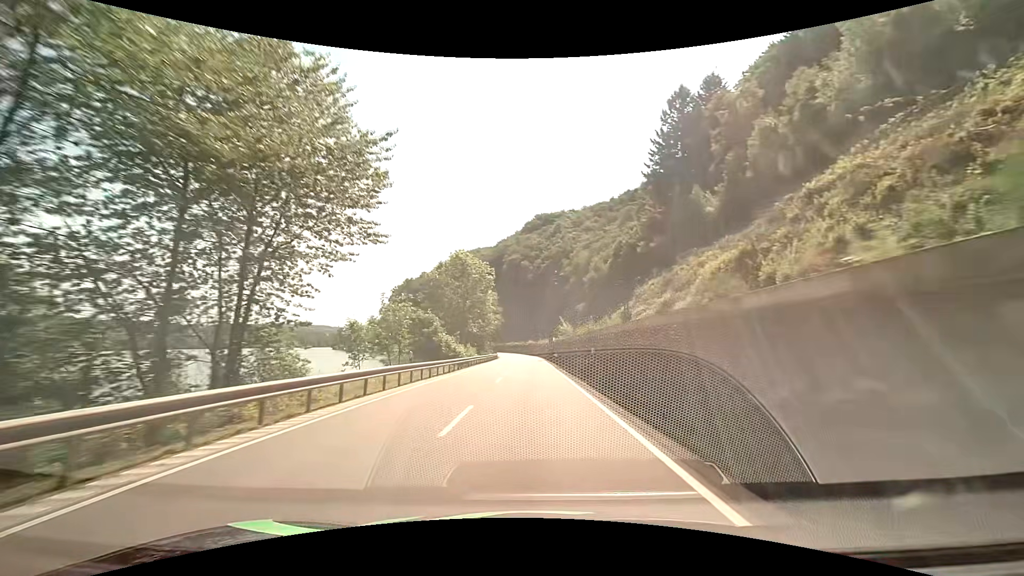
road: primary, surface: asphalt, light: Day
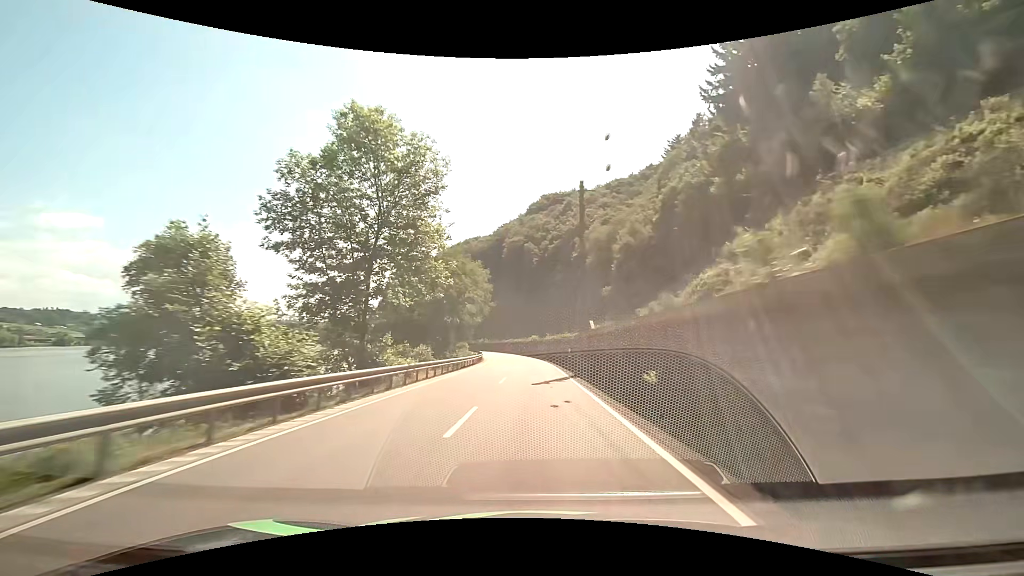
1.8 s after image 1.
(-0.1, +35.8) m; -1°
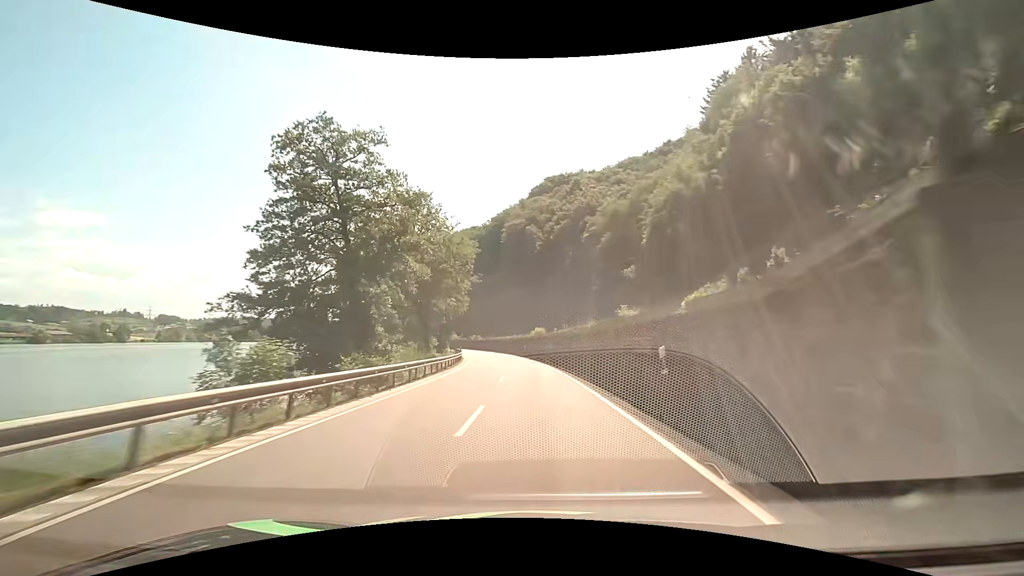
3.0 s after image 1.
(0.0, +24.0) m; 0°
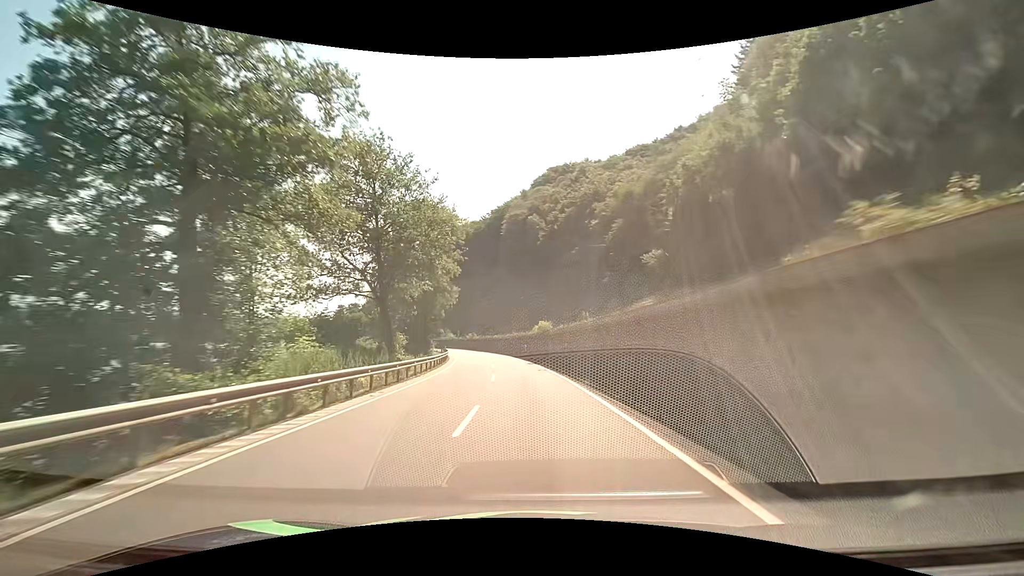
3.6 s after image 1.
(0.0, +12.0) m; 0°
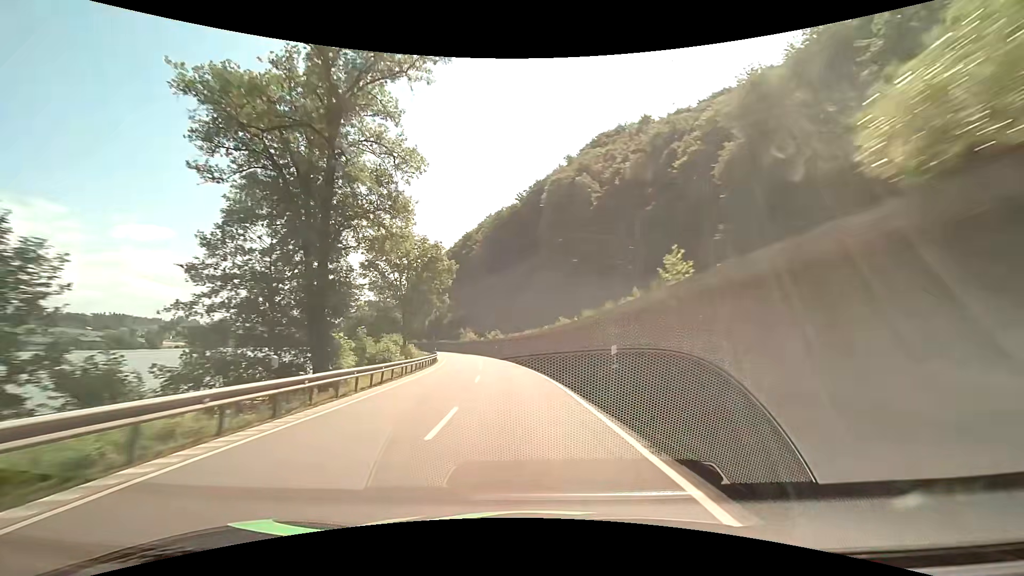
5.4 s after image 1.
(-1.3, +36.1) m; -5°
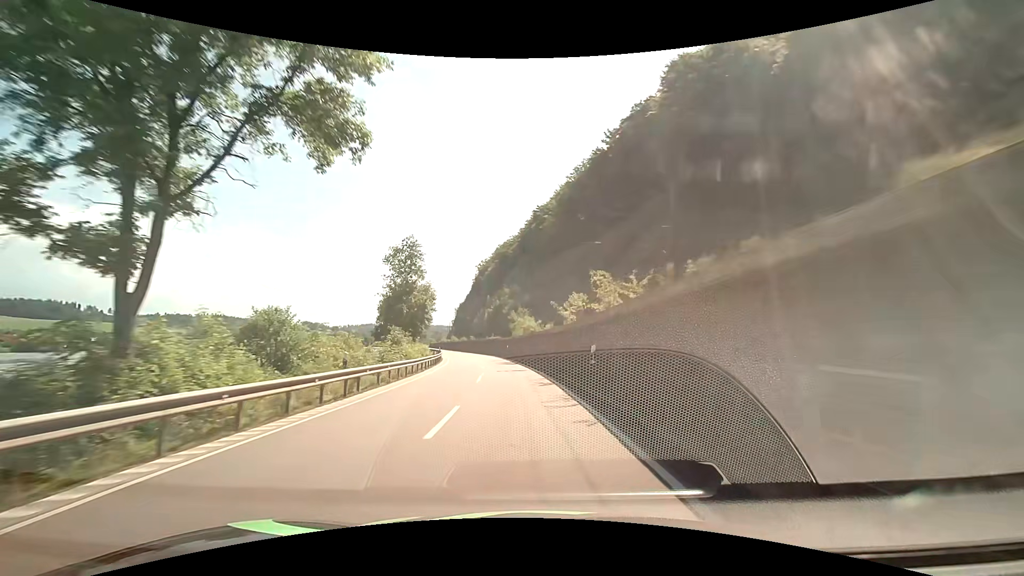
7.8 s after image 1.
(-3.8, +48.0) m; -9°
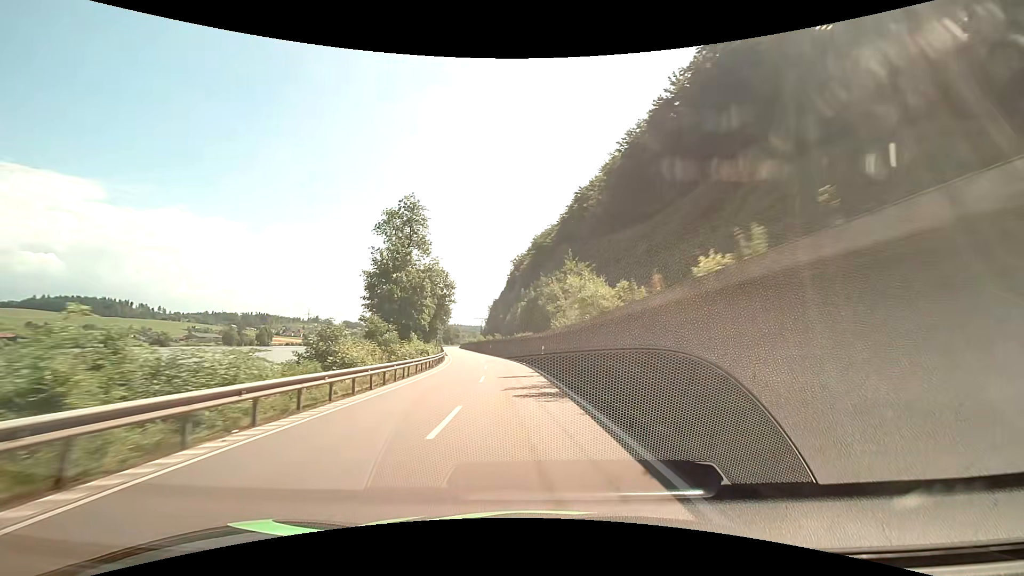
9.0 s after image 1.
(-1.0, +24.1) m; -5°
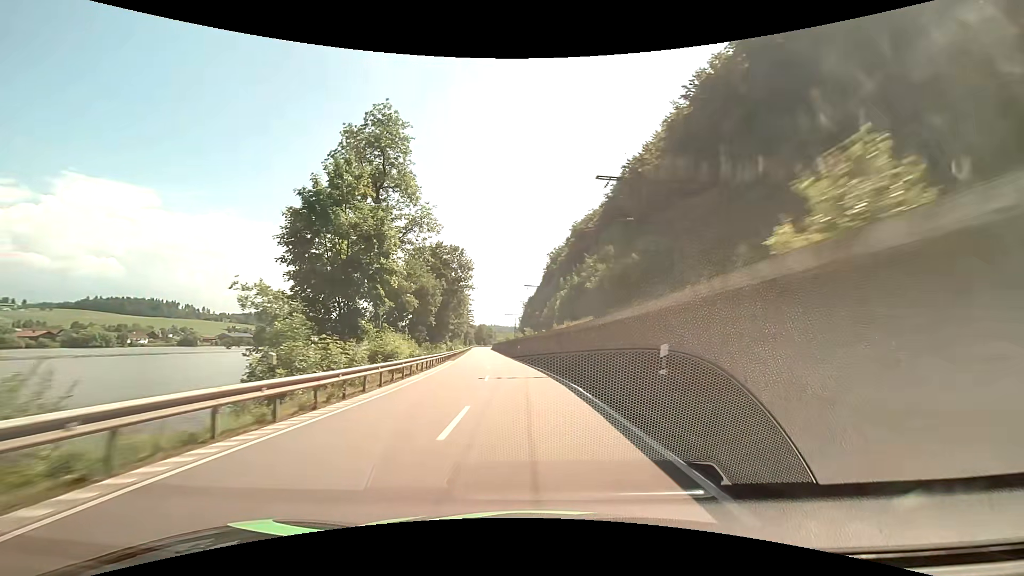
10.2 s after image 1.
(-0.9, +24.1) m; -4°
(0, +10) (-1, +20) (-1, +30) (-2, +40) (-3, +50) (-4, +60) (-5, +70) (-6, +80) (-7, +90) (-8, +100) m
